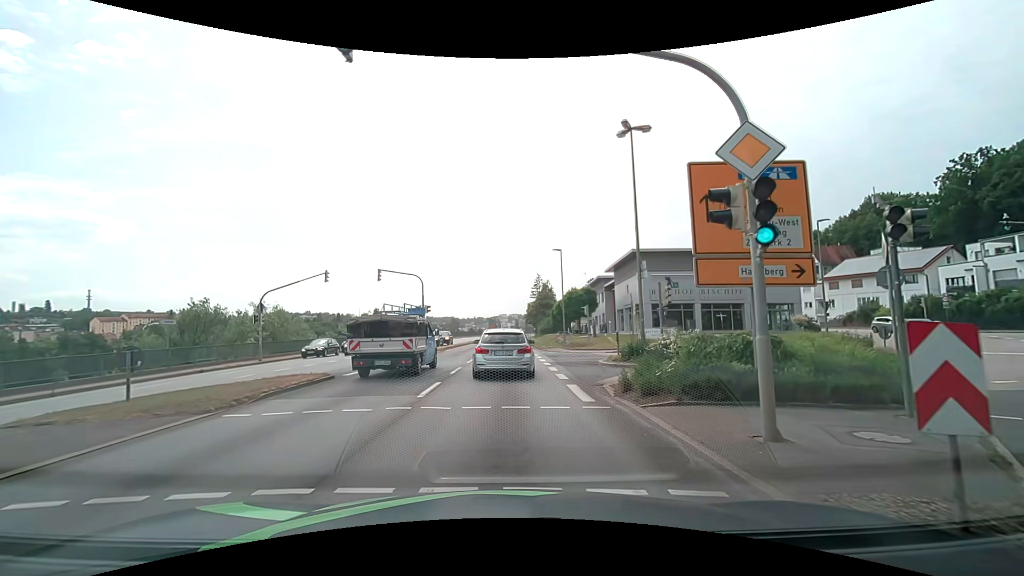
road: primary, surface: asphalt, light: Day
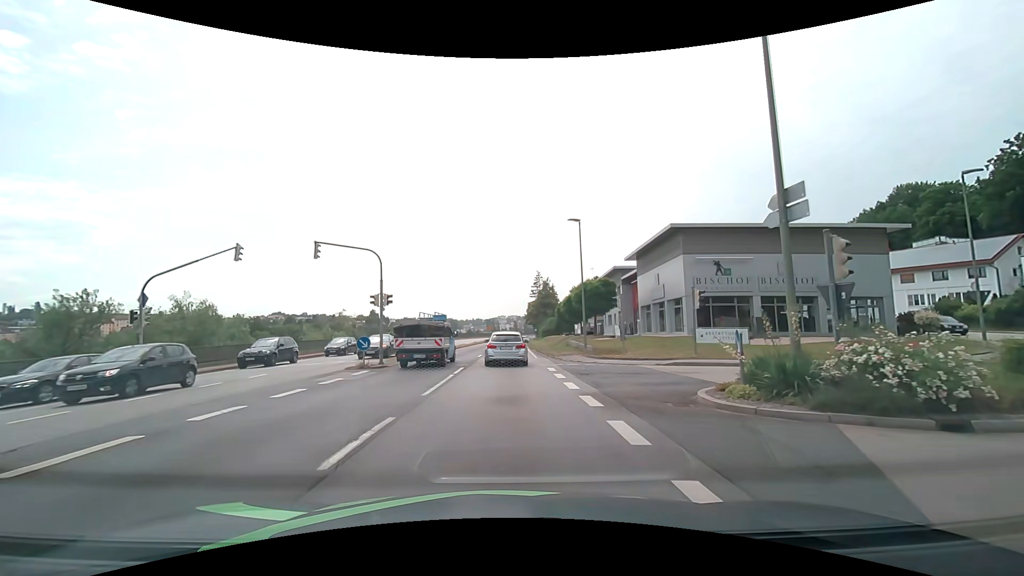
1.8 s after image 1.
(0.0, +11.7) m; 0°
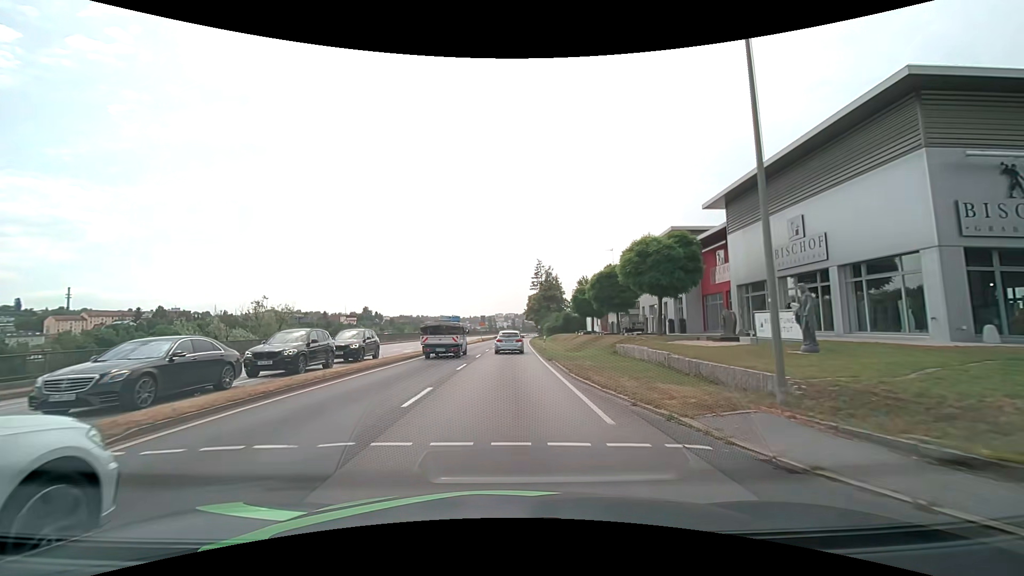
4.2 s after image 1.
(+0.1, +21.4) m; +1°
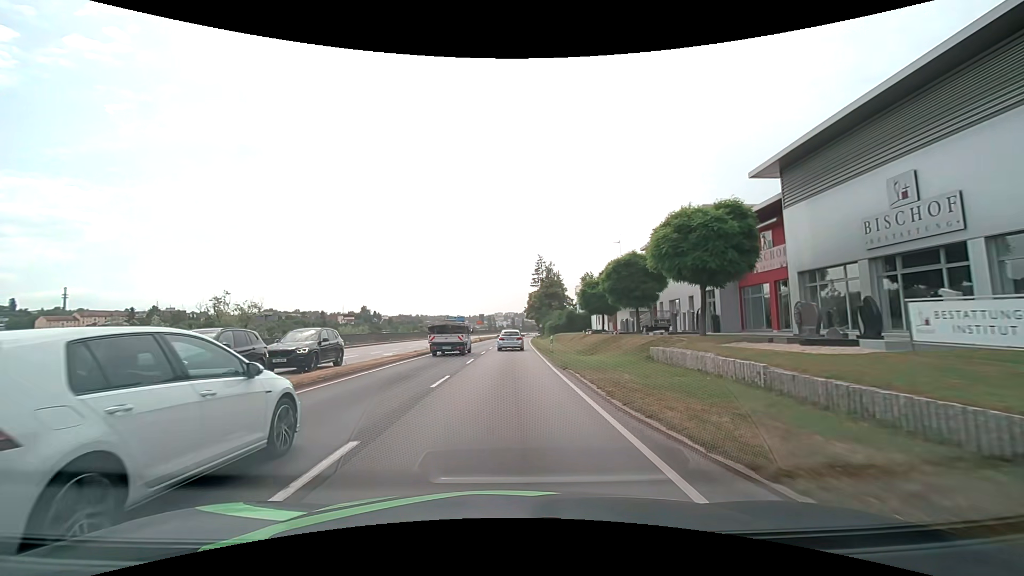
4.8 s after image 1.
(0.0, +6.1) m; 0°
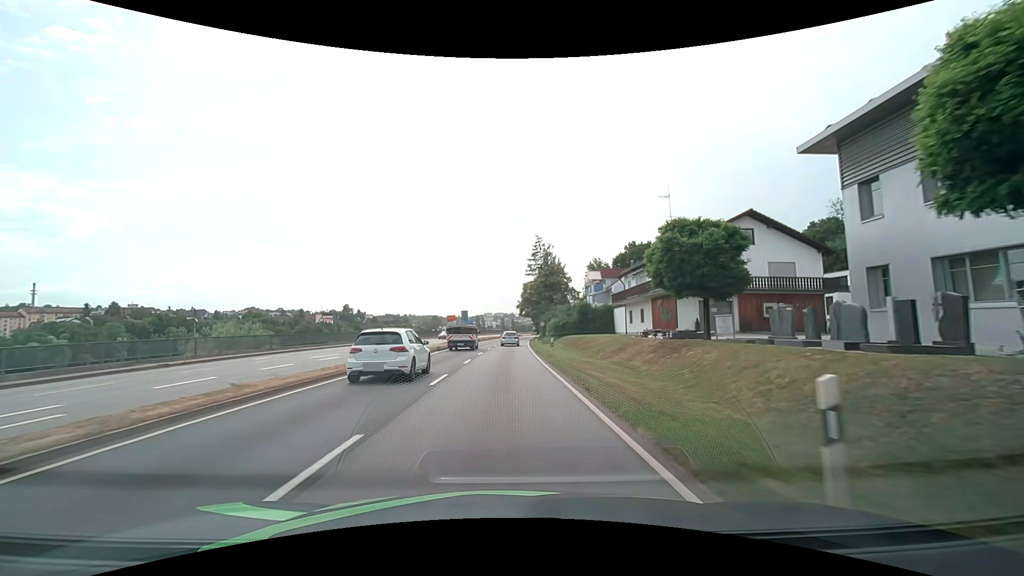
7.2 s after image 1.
(+0.2, +27.1) m; +1°
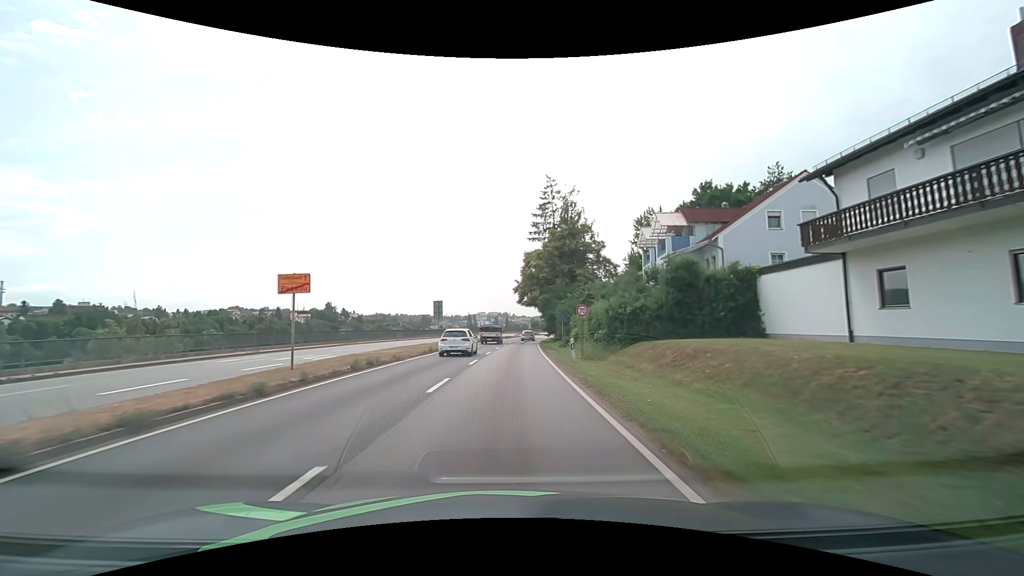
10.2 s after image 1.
(+0.3, +38.1) m; +1°
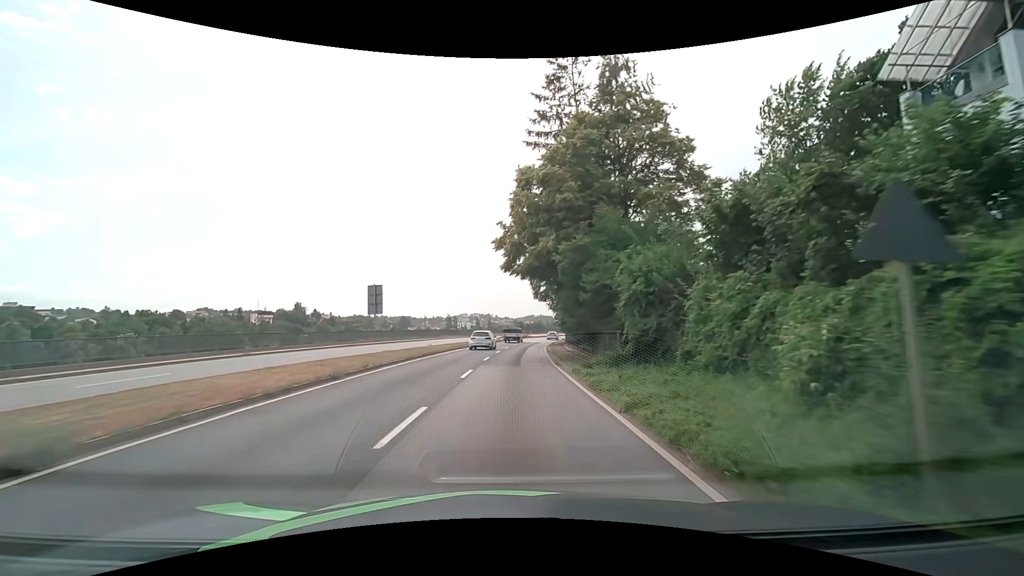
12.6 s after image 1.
(+0.4, +32.5) m; +2°
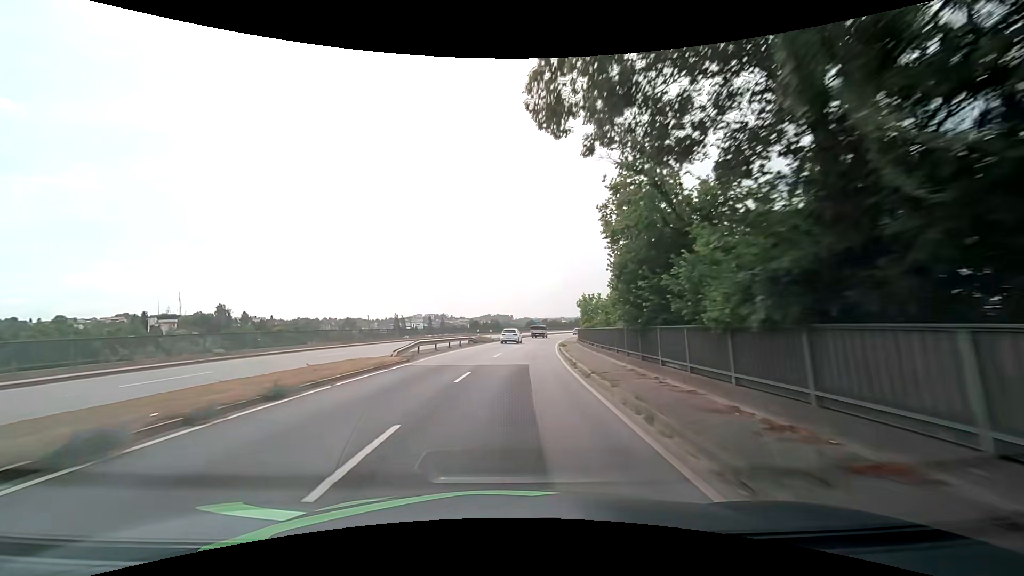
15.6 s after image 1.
(+1.6, +47.7) m; +4°
(0, +10) (+1, +20) (+1, +30) (+3, +40) (+4, +50) (+5, +60) (+7, +70) (+9, +79) (+11, +89) (+13, +99) m
